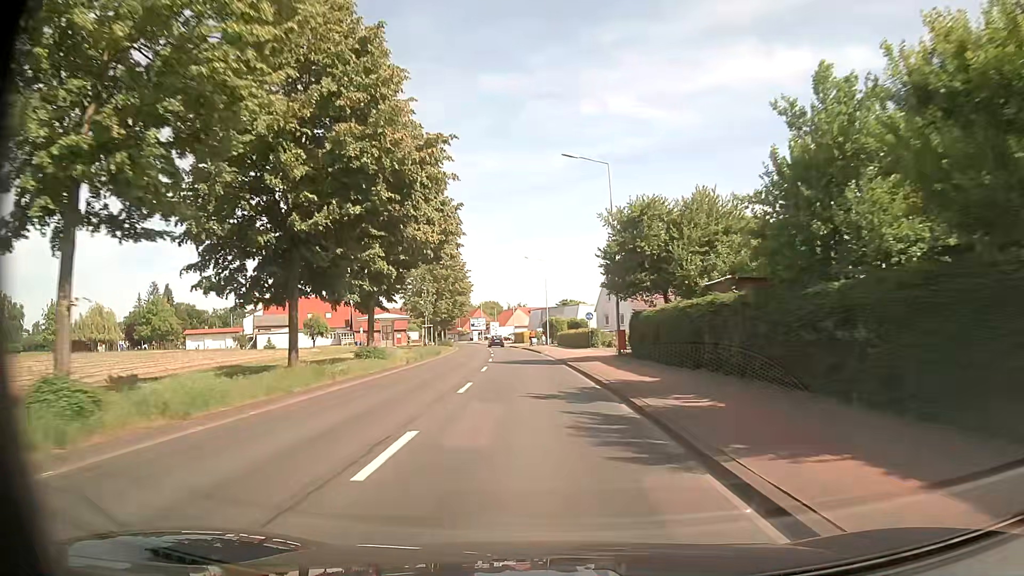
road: secondary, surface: asphalt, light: Day
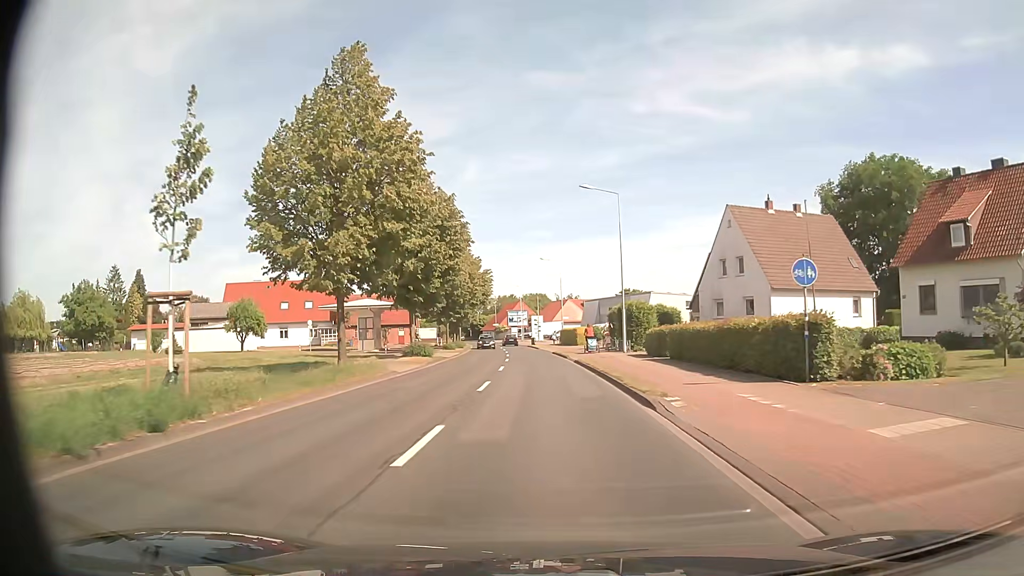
(-1.4, +35.1) m; -5°
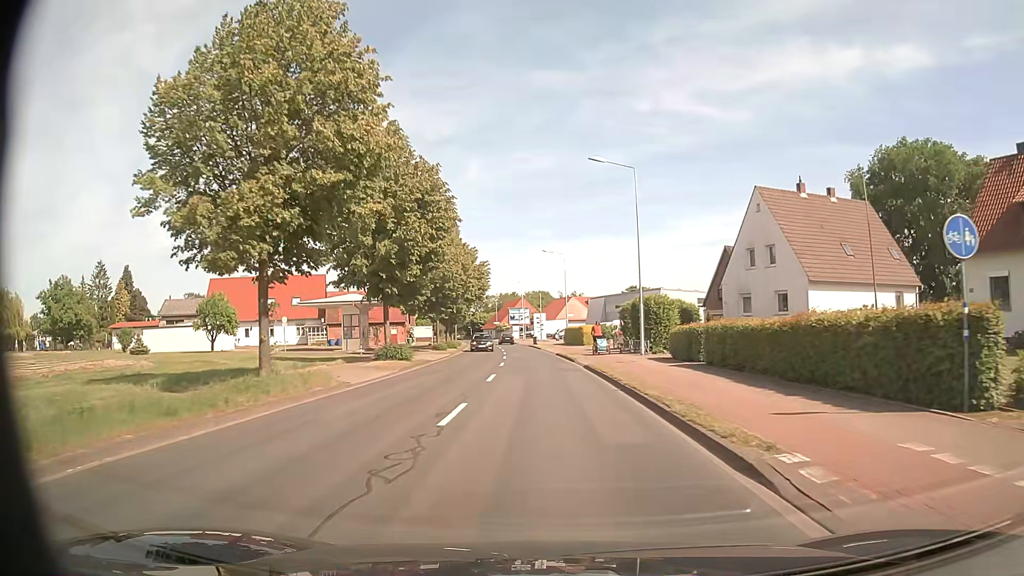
(0.0, +6.0) m; 0°
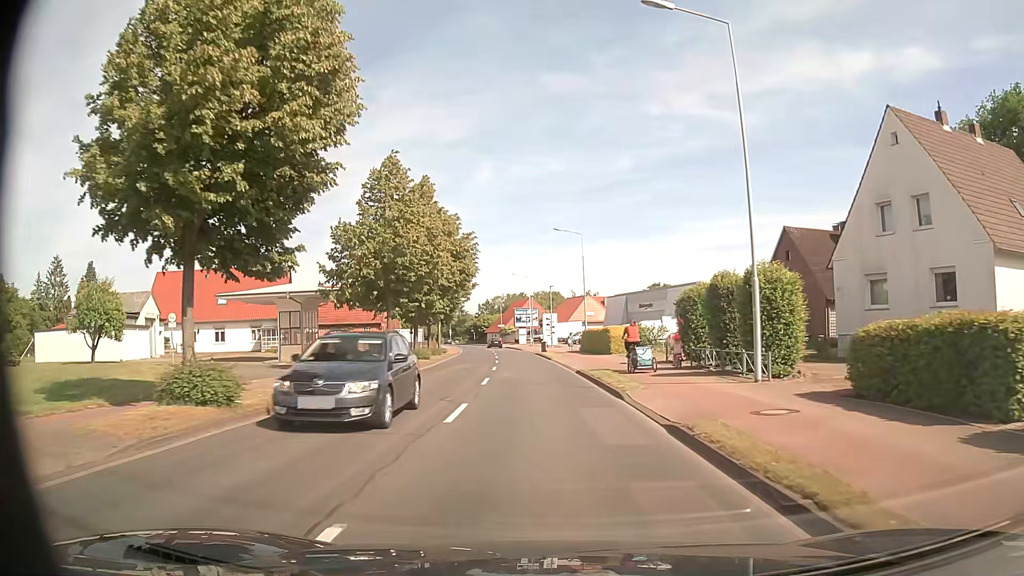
(-0.1, +17.0) m; -1°
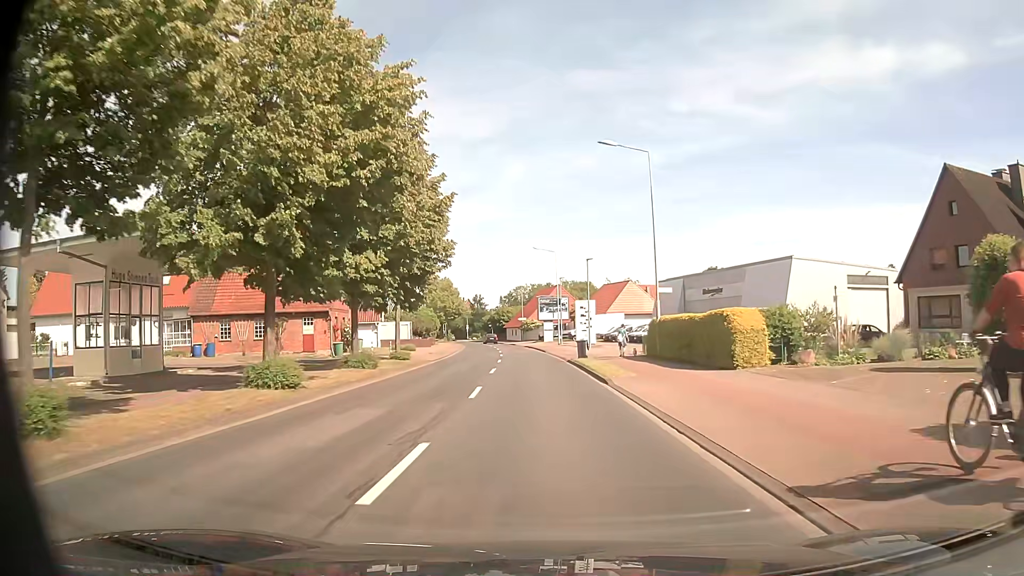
(-0.7, +23.6) m; -3°
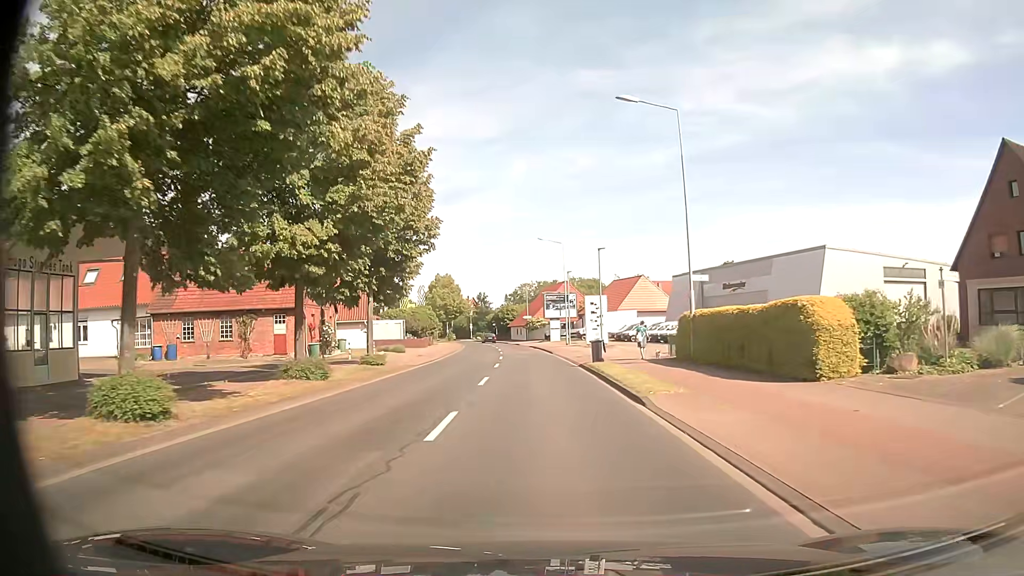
(0.0, +5.9) m; -1°
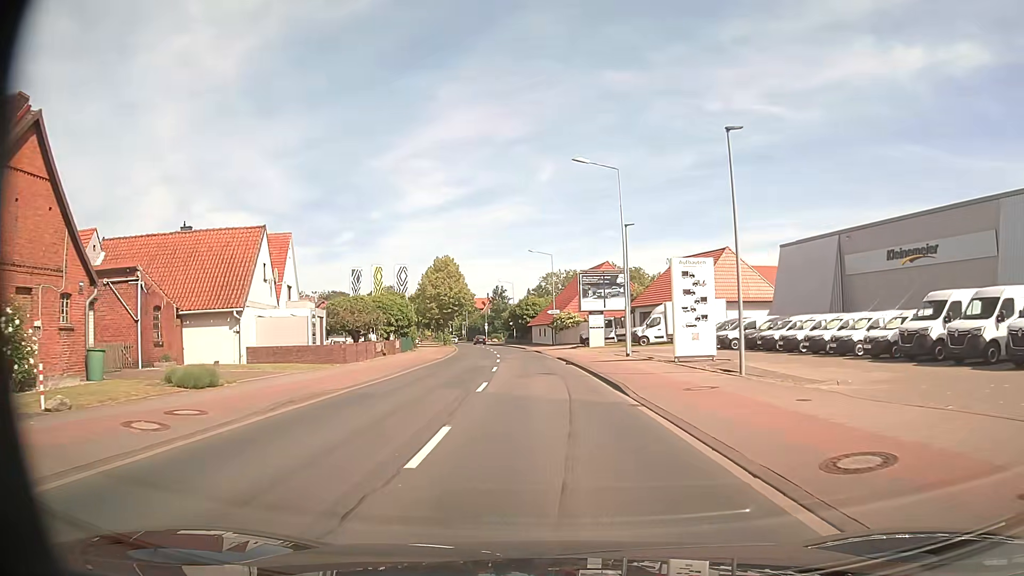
(-0.7, +28.7) m; -3°
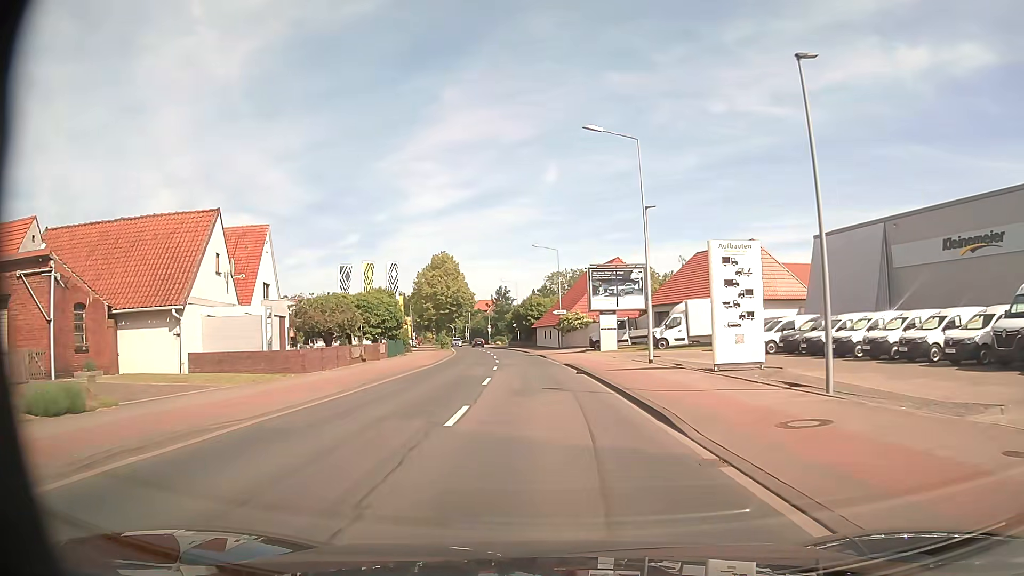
(0.0, +5.7) m; 0°
(0, +10) (0, +20) (-1, +30) (-1, +40) (-2, +50) (-3, +60) (-5, +70) (-6, +80) (-7, +90) (-9, +99) m
